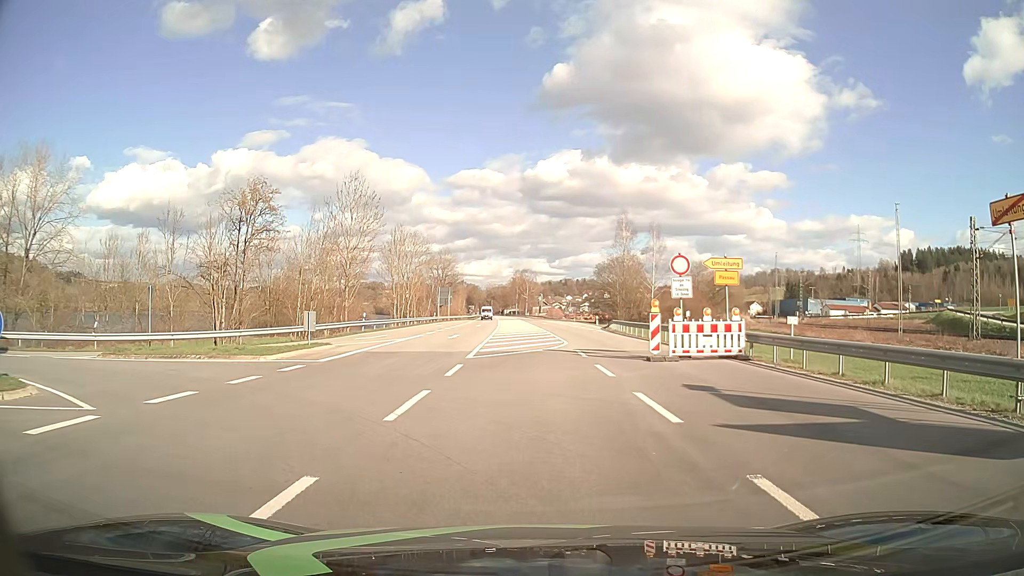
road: primary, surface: asphalt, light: Day
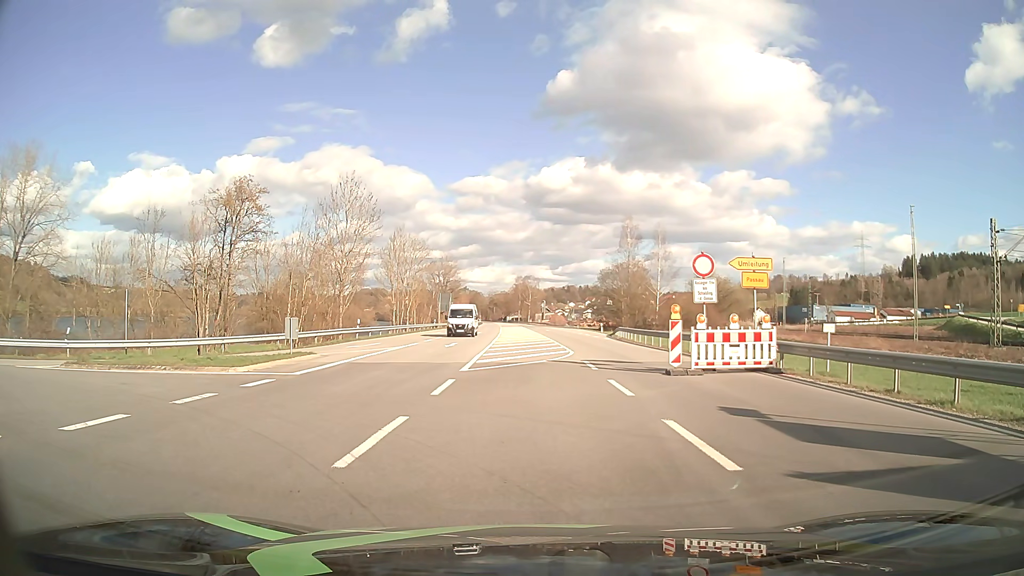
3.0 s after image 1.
(0.0, +2.2) m; -1°
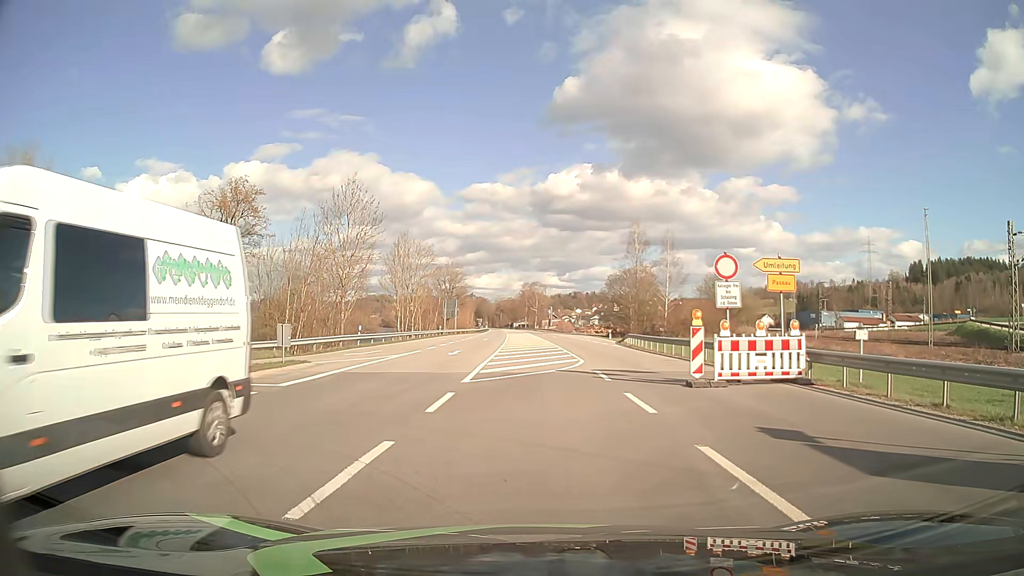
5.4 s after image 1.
(0.0, +1.6) m; -2°
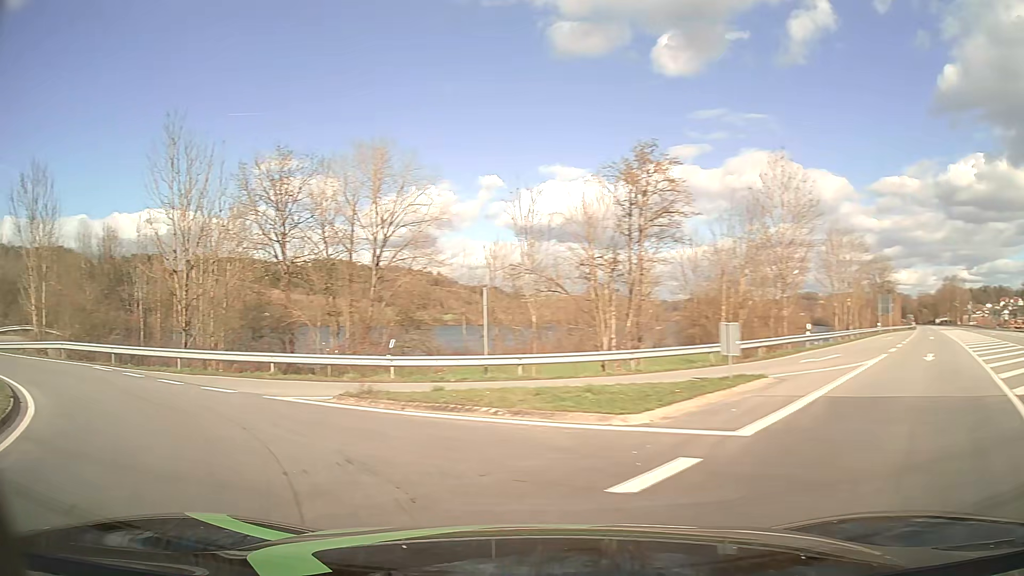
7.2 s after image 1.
(-1.6, +7.3) m; -33°
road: tertiary
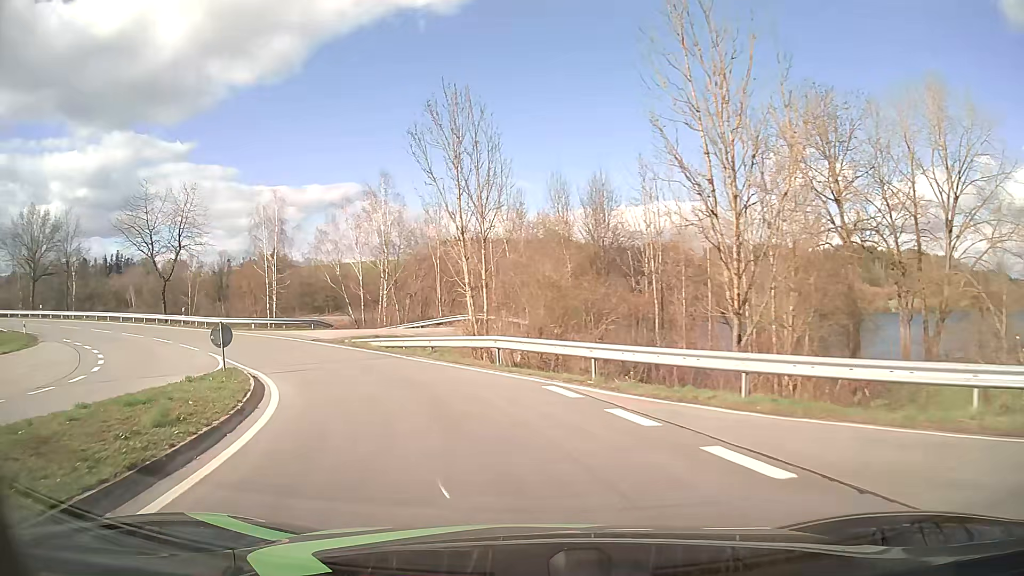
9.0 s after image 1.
(-6.4, +11.9) m; -45°
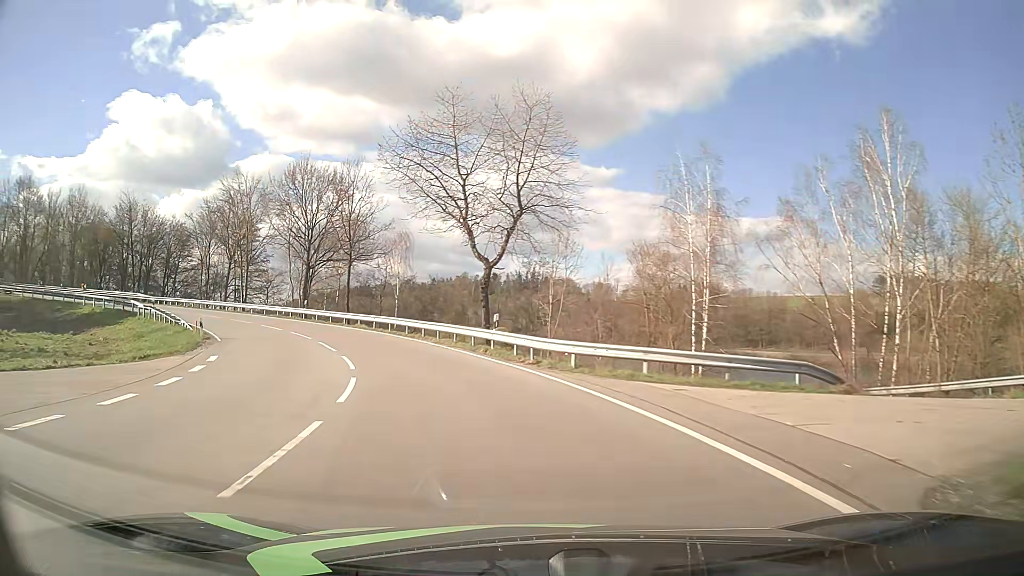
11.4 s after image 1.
(-8.6, +24.0) m; -37°
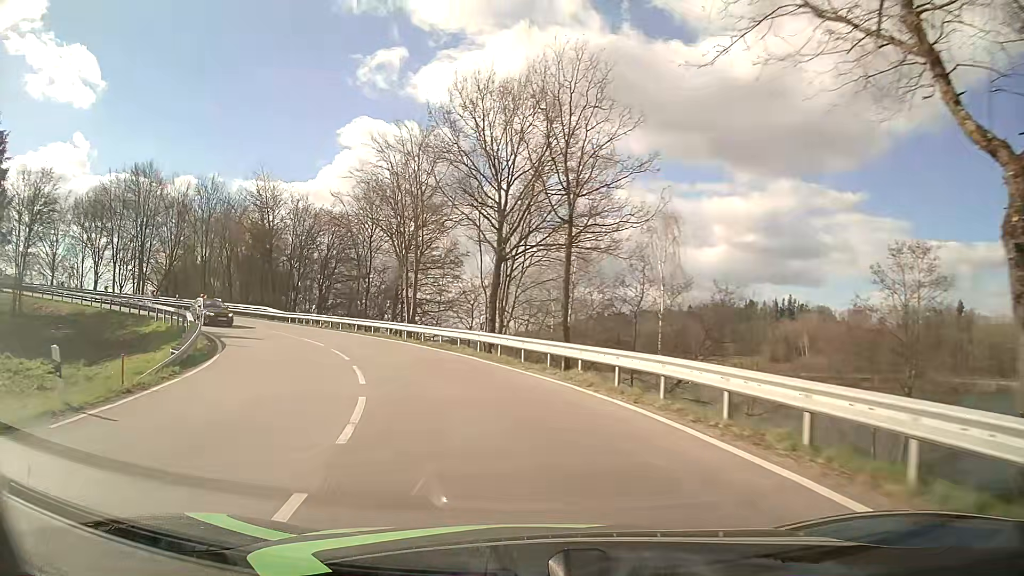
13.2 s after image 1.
(-4.4, +21.7) m; -22°
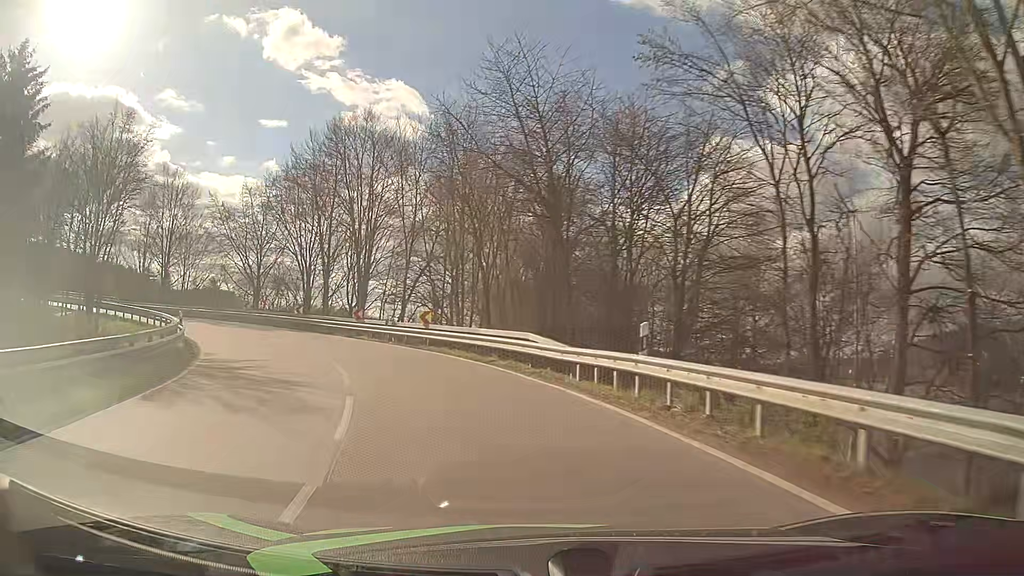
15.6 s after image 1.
(-7.9, +28.5) m; -32°
(-1, +10) (-4, +19) (-9, +28) (-15, +36) (-22, +43) (-31, +48) (-40, +52) (-50, +55) (-59, +58) (-69, +60) m
